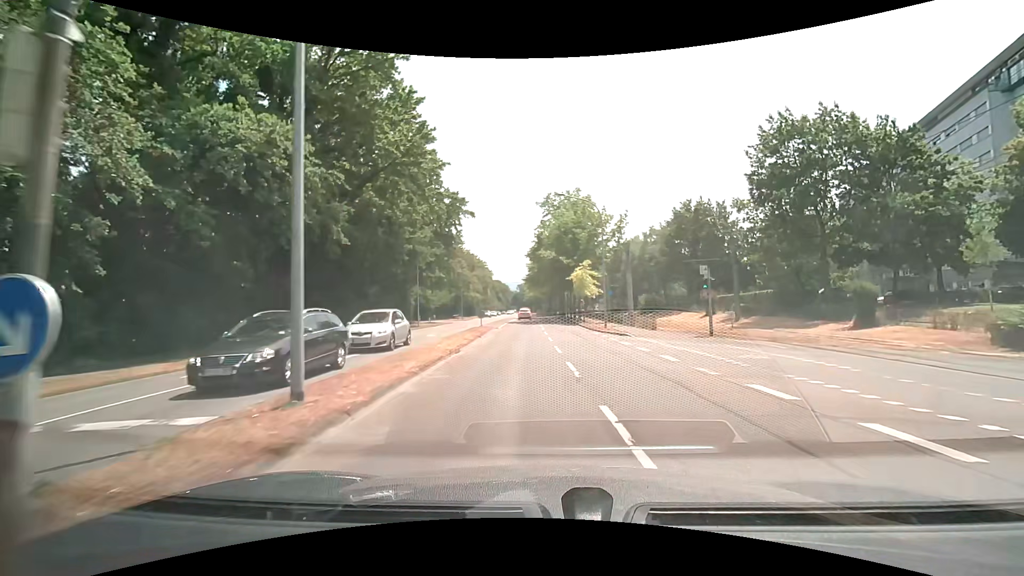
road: secondary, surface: asphalt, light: Day
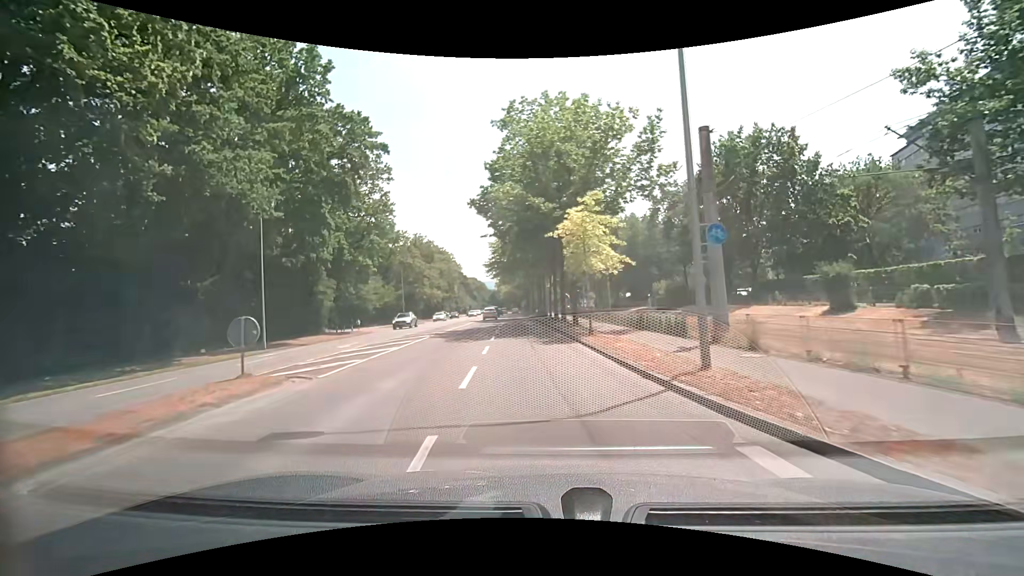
(+1.0, +26.0) m; +3°
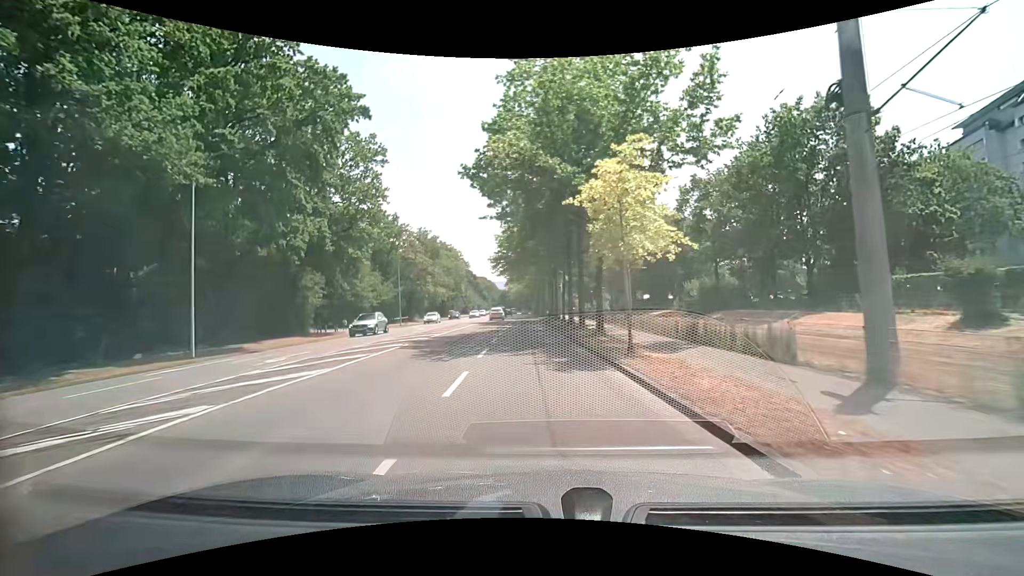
(-0.1, +6.8) m; -1°
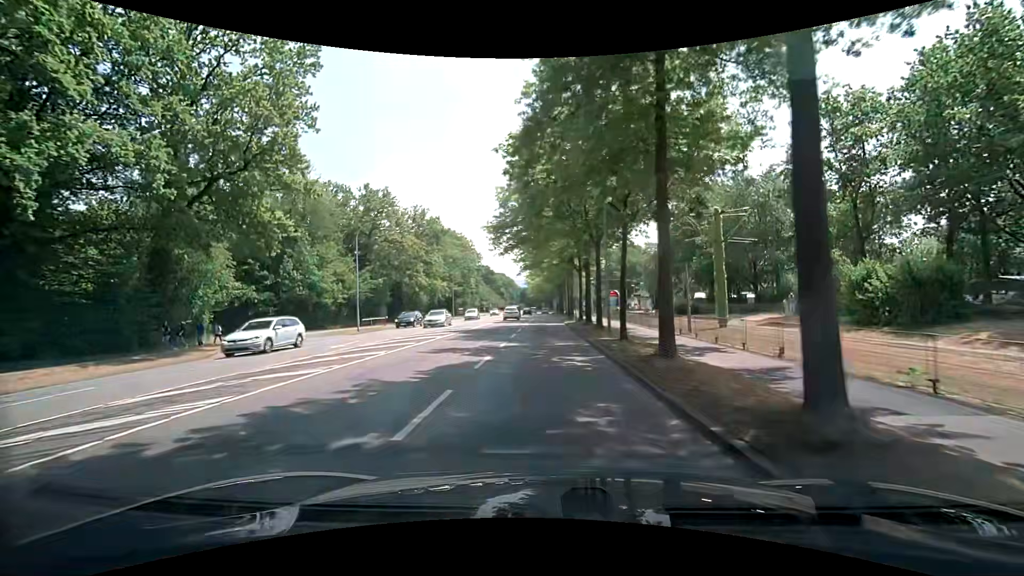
(-0.5, +20.5) m; -2°
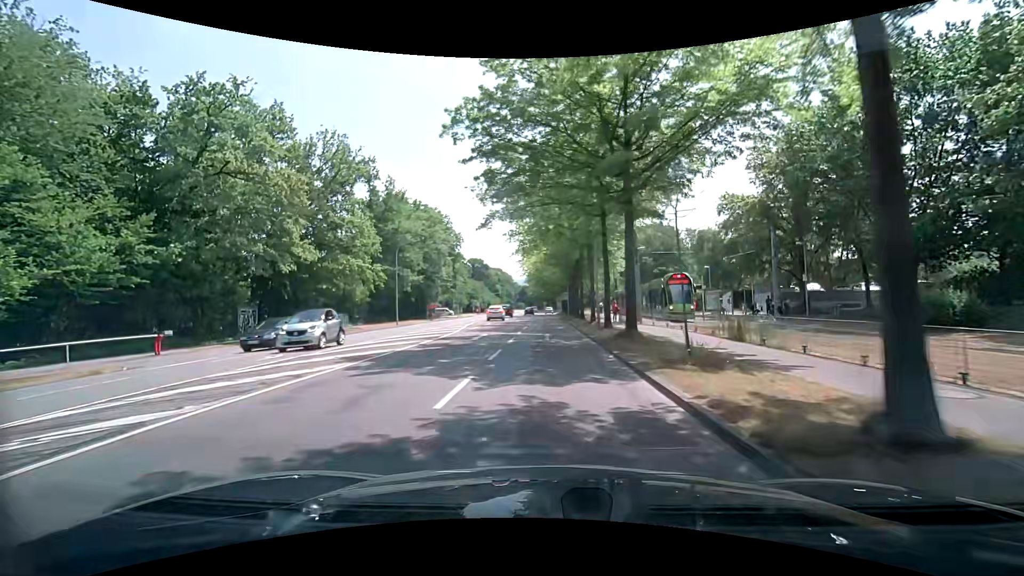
(-0.2, +34.7) m; +1°
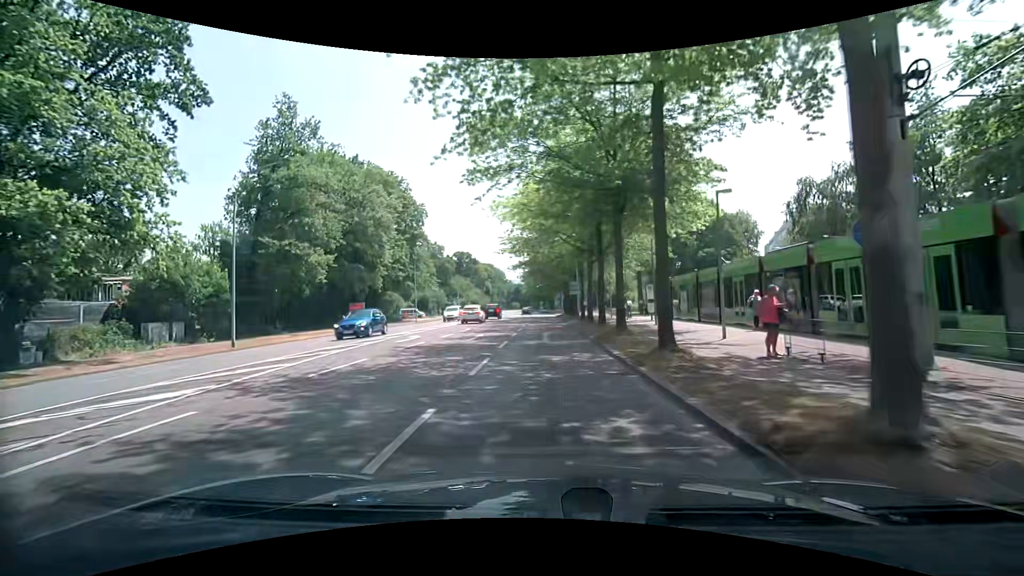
(-0.3, +27.9) m; -1°
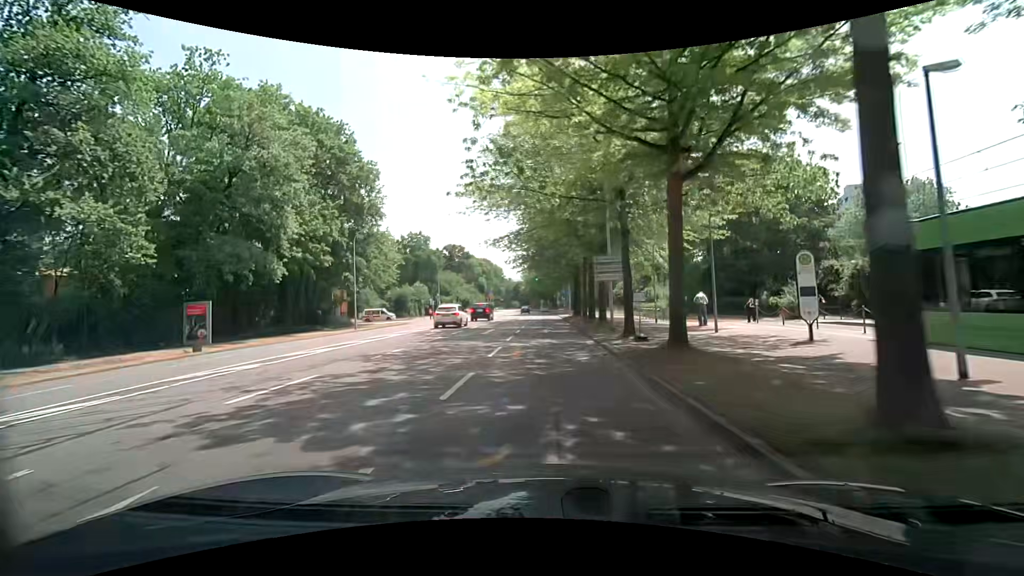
(0.0, +21.2) m; 0°
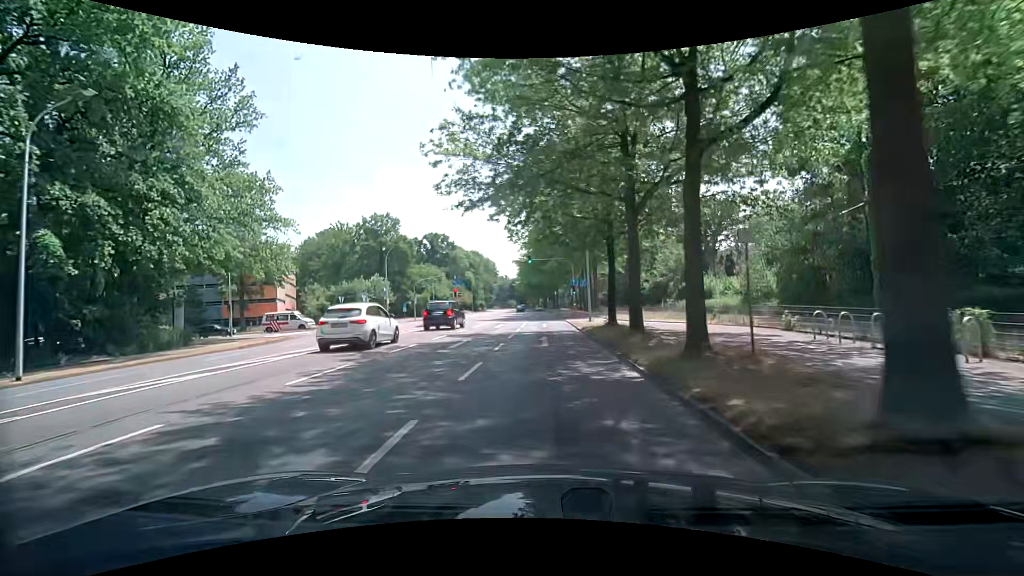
(+0.1, +28.4) m; 0°
(0, +10) (0, +20) (0, +30) (0, +40) (0, +50) (0, +60) (0, +70) (0, +80) (-1, +90) (-1, +100) m
